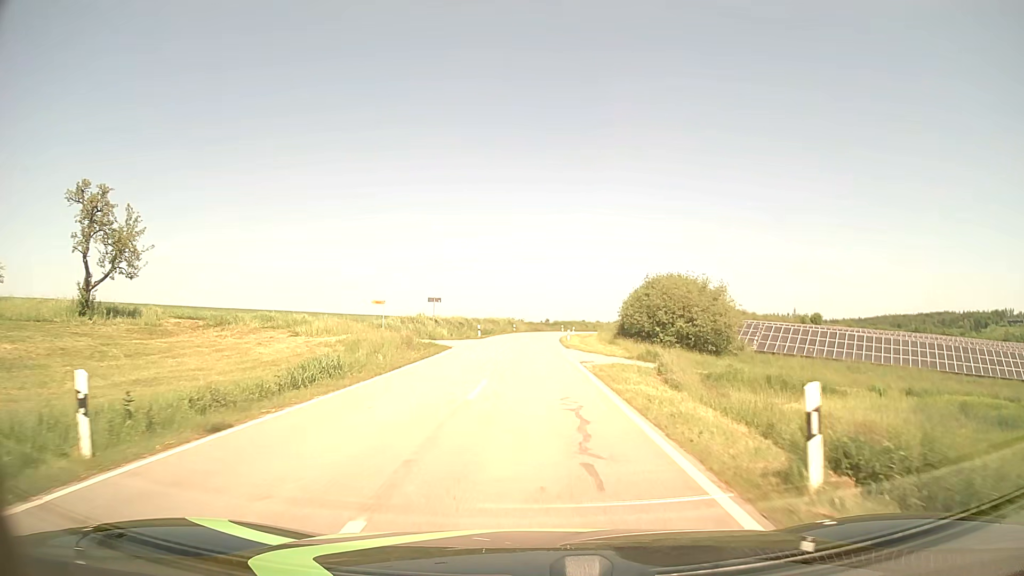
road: tertiary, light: Day
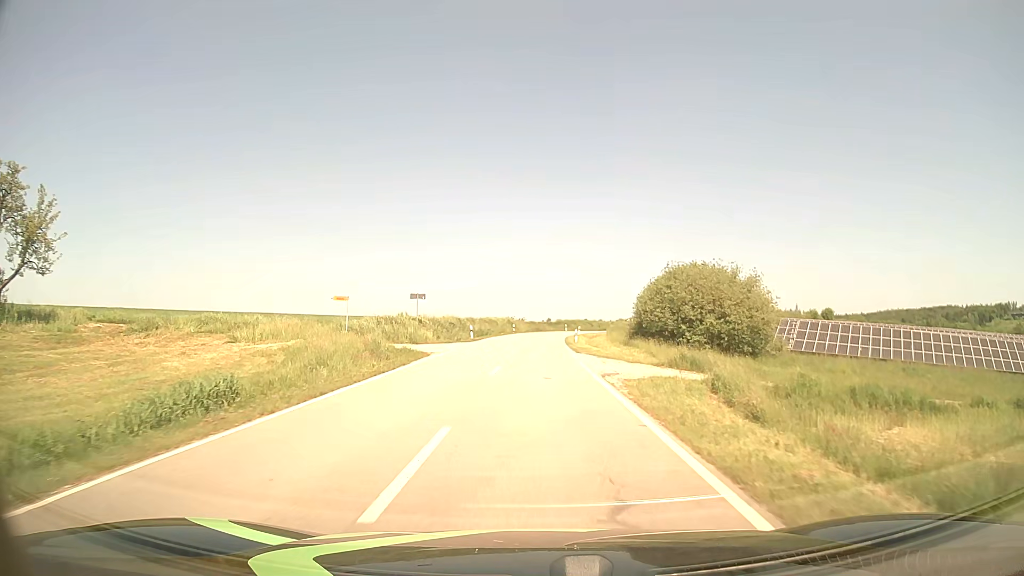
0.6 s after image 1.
(0.0, +7.7) m; 0°
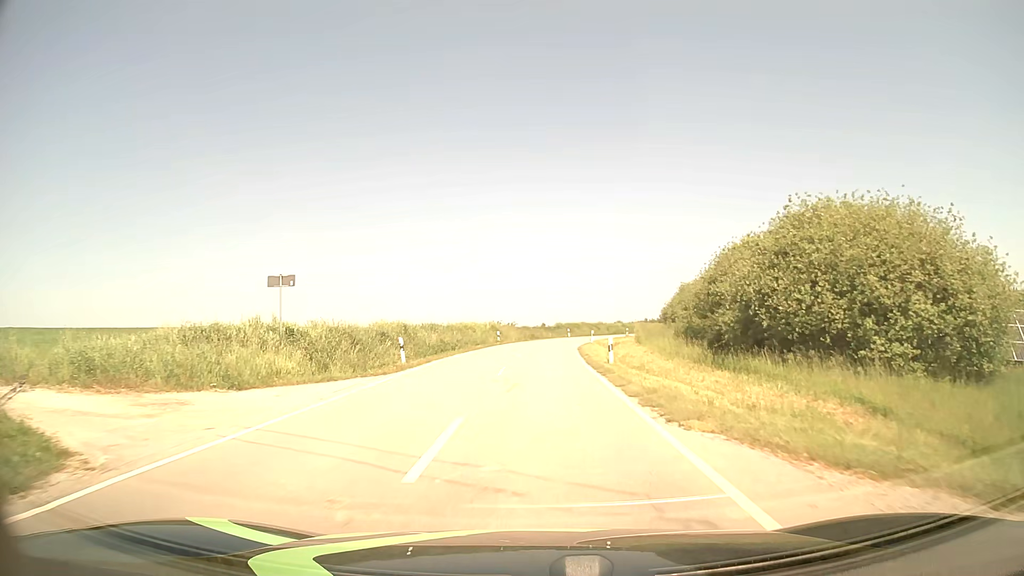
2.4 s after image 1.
(+0.1, +22.9) m; 0°
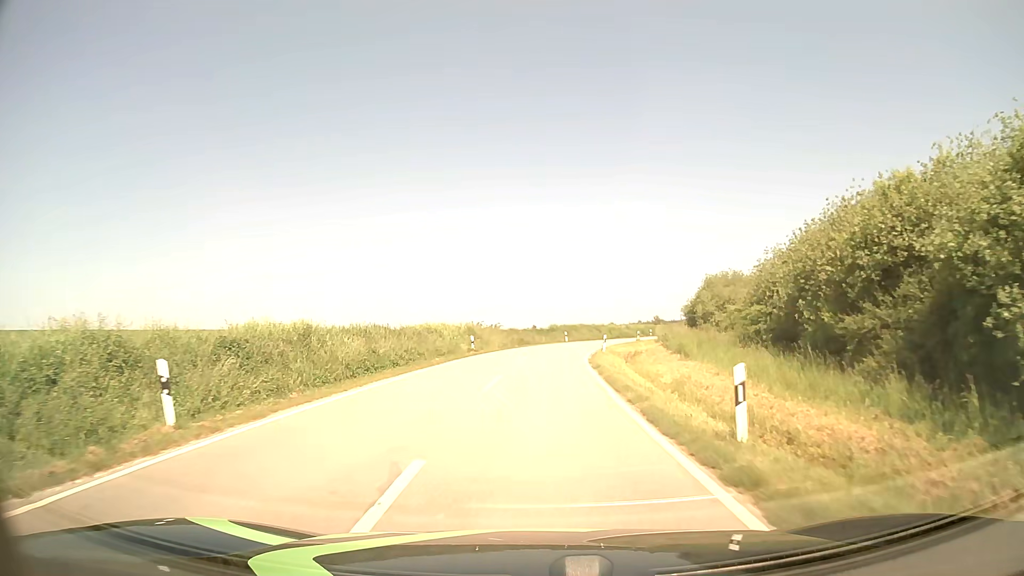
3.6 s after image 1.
(+0.1, +15.1) m; +1°
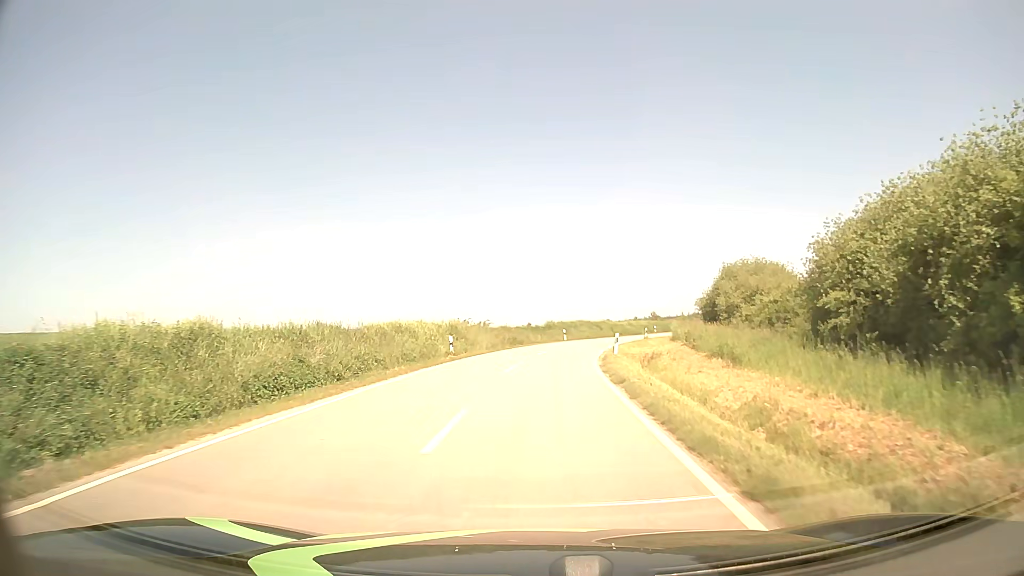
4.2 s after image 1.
(0.0, +7.5) m; +1°
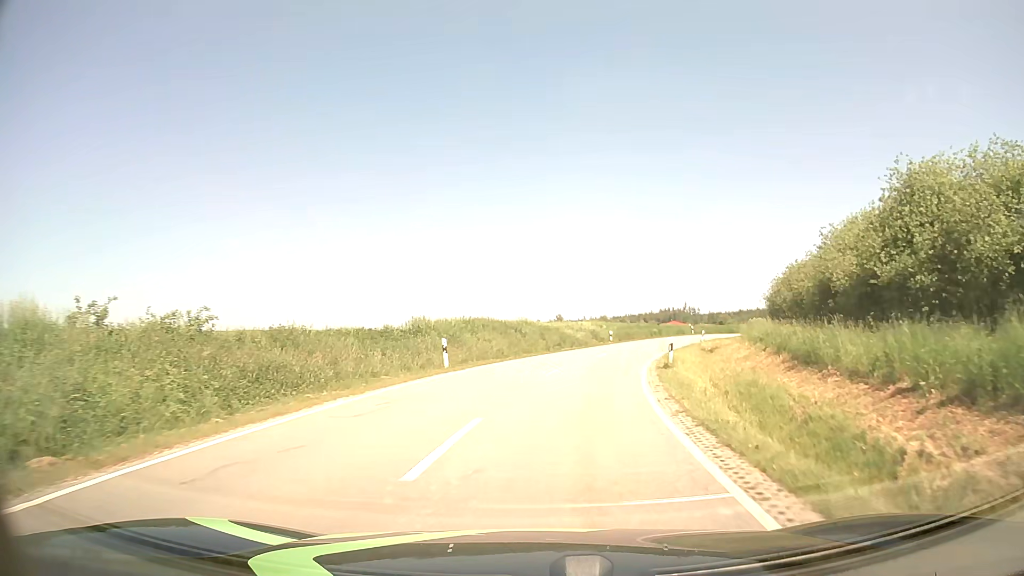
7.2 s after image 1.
(+1.8, +37.2) m; +8°
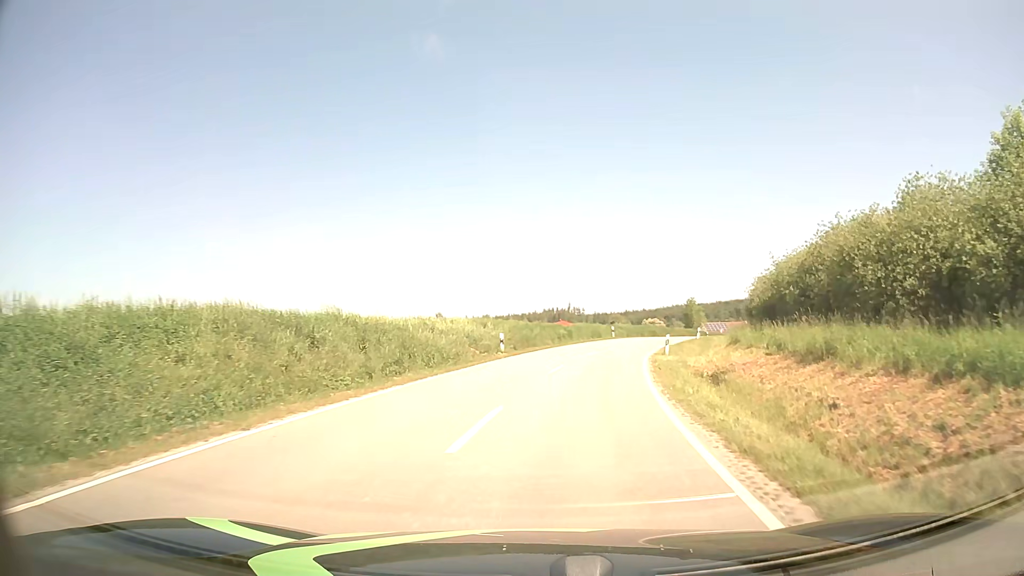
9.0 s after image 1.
(+1.9, +22.4) m; +10°
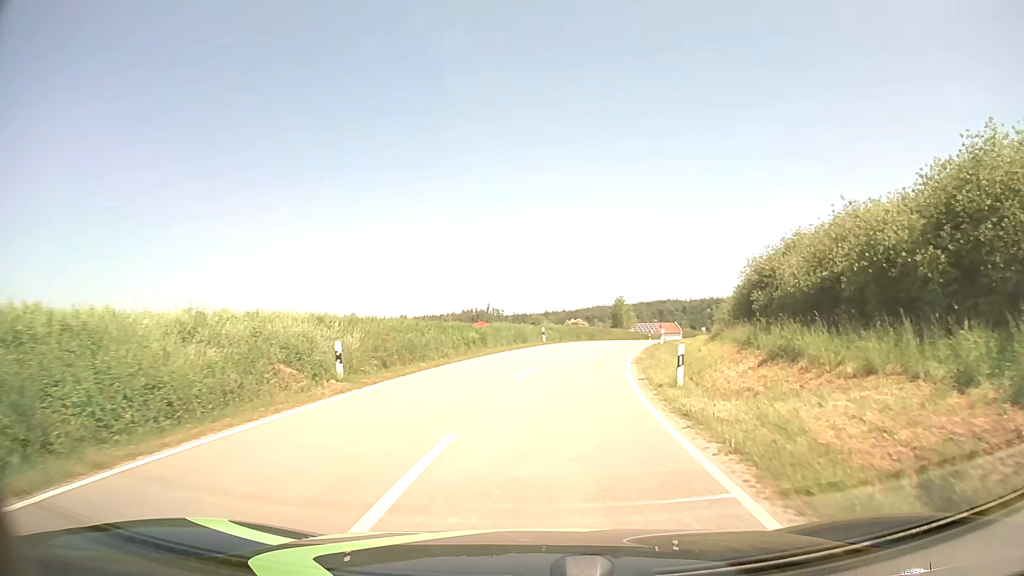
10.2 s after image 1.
(+0.9, +15.1) m; +7°
(0, +10) (+1, +20) (+3, +30) (+5, +40) (+7, +49) (+10, +59) (+14, +68) (+17, +78) (+20, +87) (+23, +97) m
